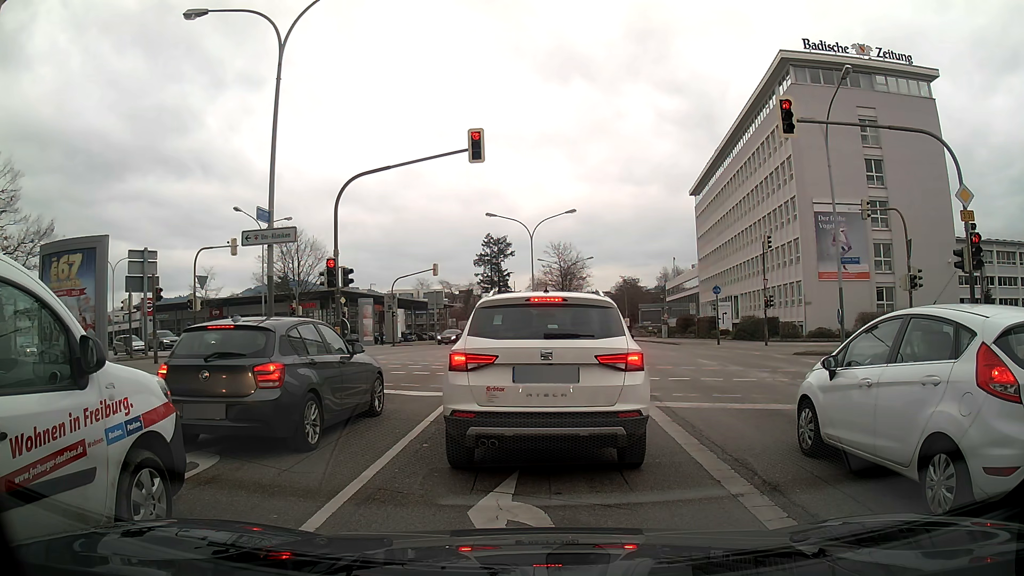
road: primary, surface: asphalt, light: Day
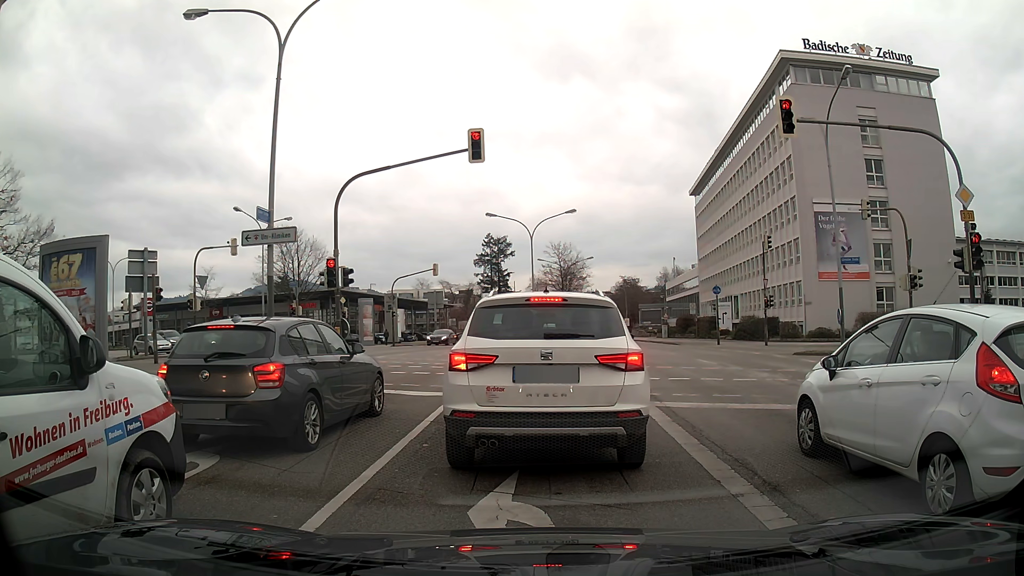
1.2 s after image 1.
(0.0, 0.0) m; 0°
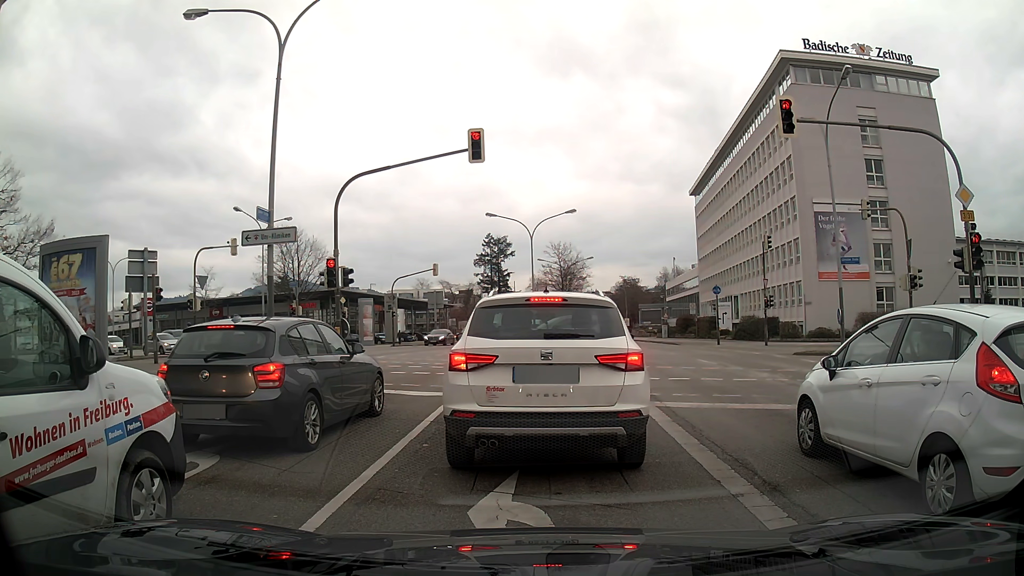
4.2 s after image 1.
(0.0, 0.0) m; 0°
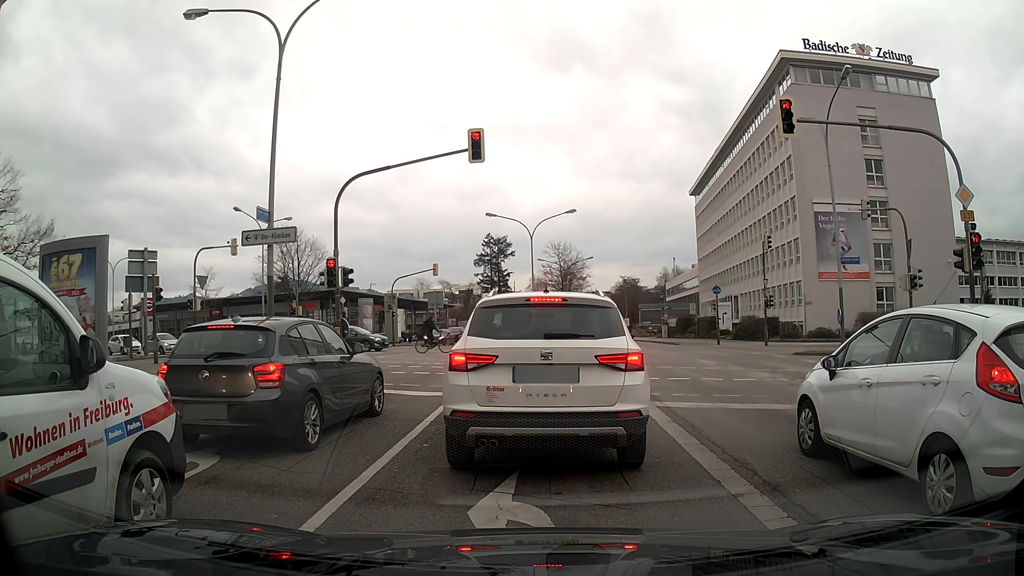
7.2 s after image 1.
(0.0, 0.0) m; 0°
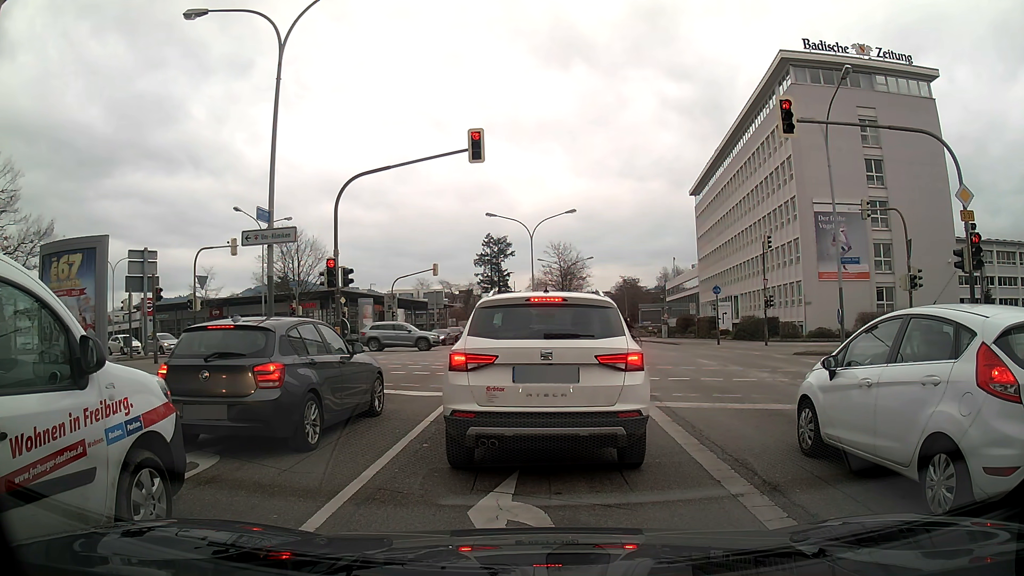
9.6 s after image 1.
(0.0, 0.0) m; 0°
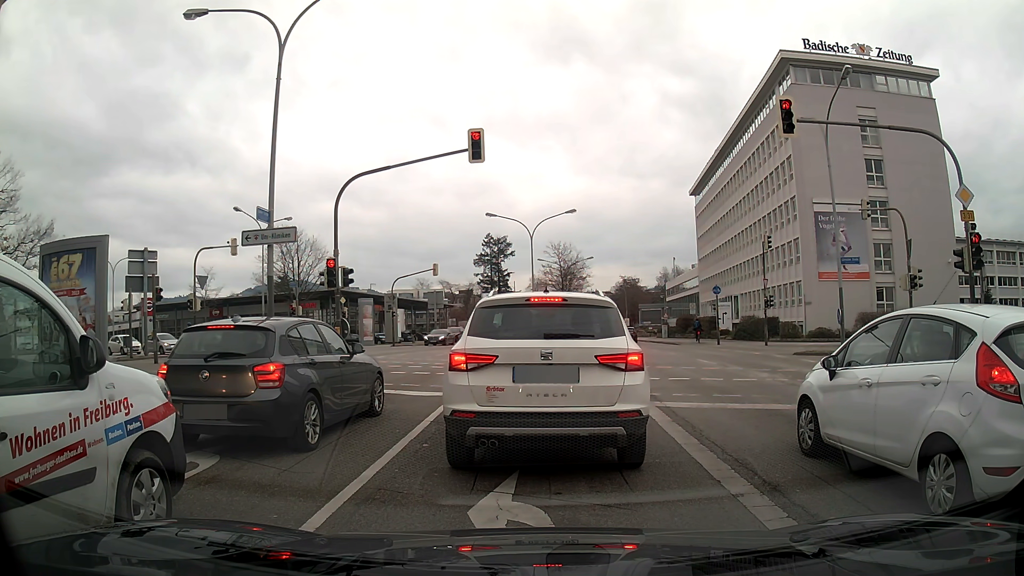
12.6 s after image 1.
(0.0, 0.0) m; 0°
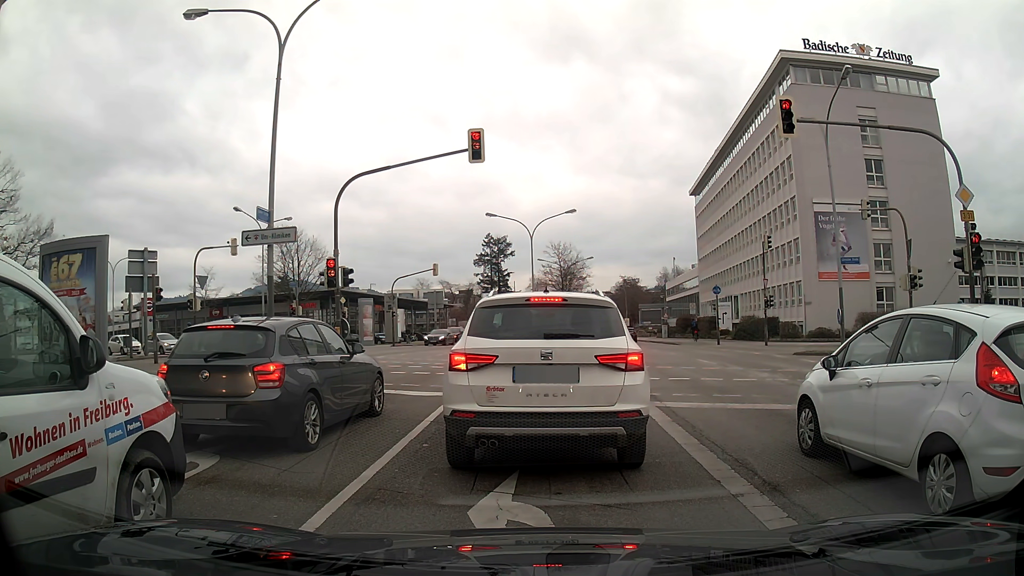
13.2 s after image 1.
(0.0, 0.0) m; 0°
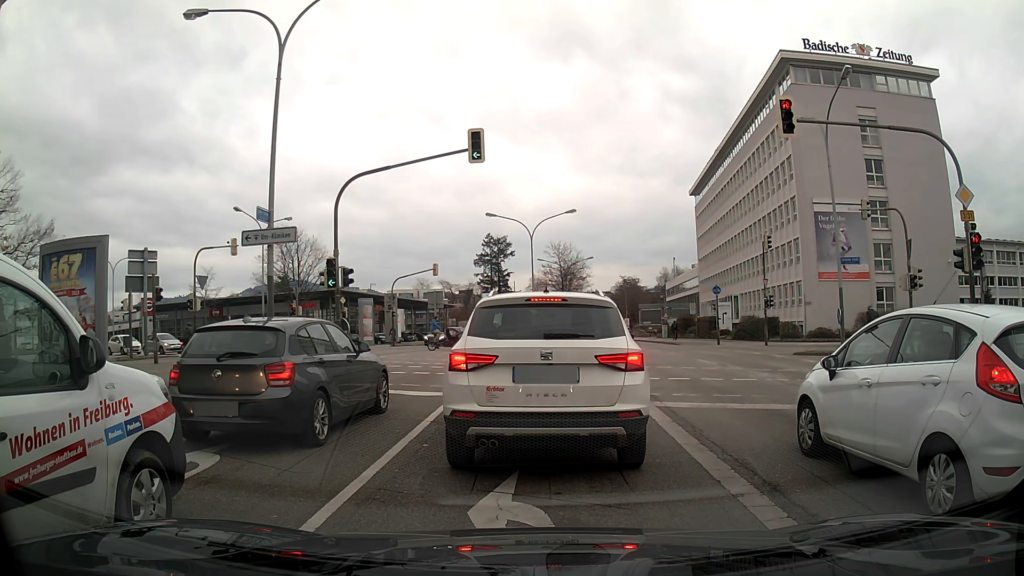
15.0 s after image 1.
(0.0, 0.0) m; 0°
